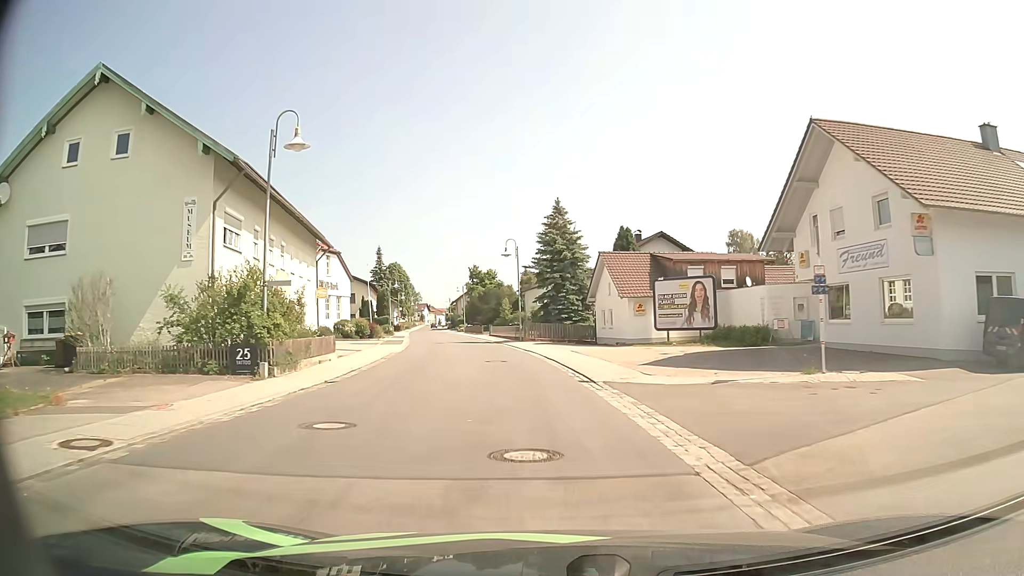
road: secondary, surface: asphalt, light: Day
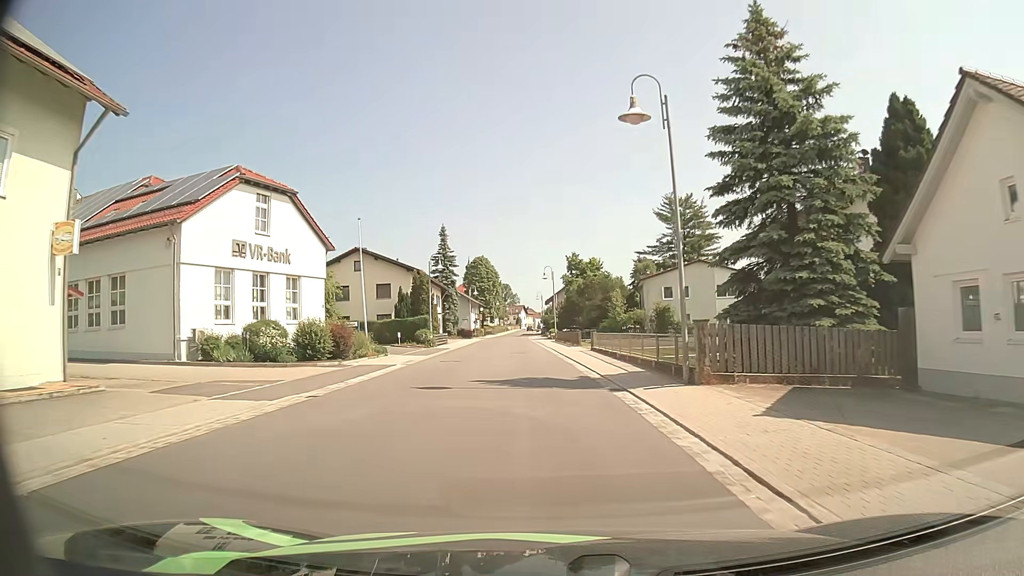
(-2.2, +31.3) m; -8°
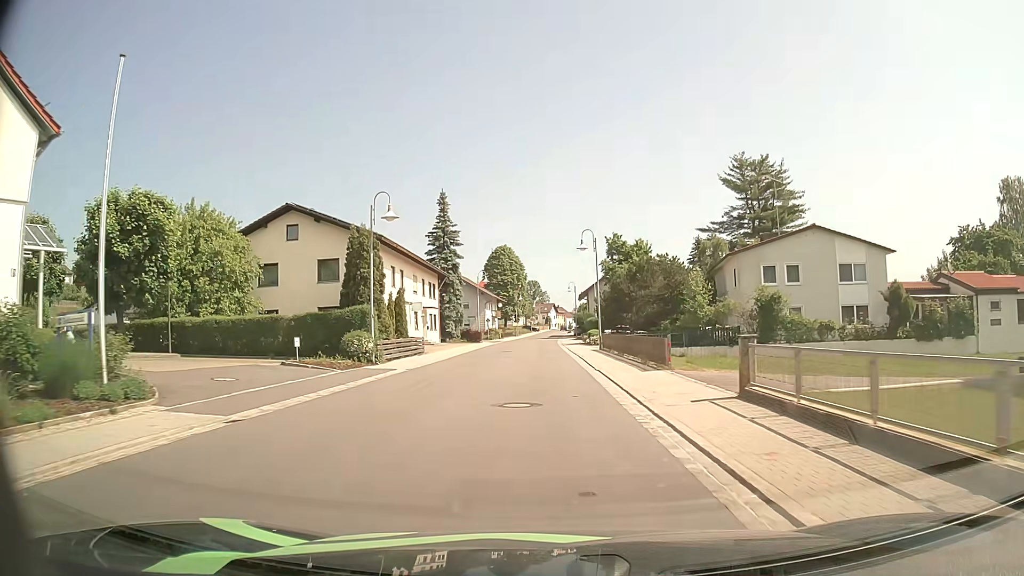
(-0.6, +23.8) m; -2°
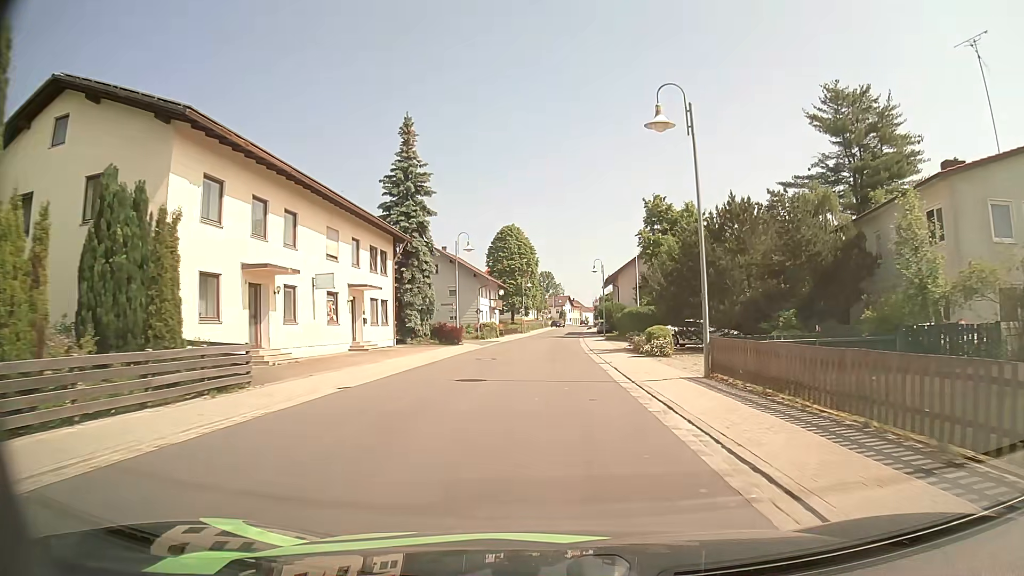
(-0.5, +23.9) m; -2°
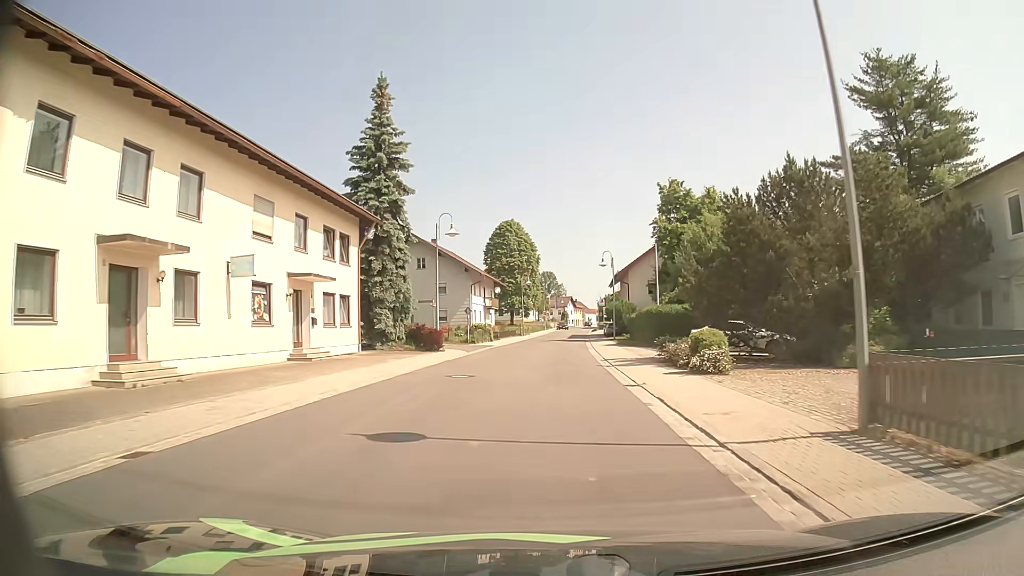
(0.0, +7.9) m; 0°
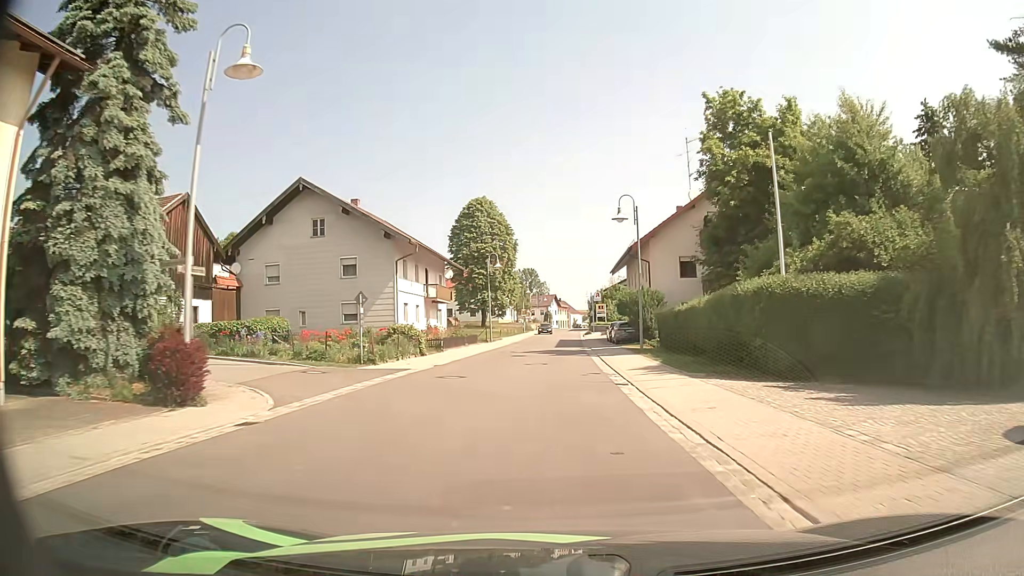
(+0.3, +23.3) m; +2°
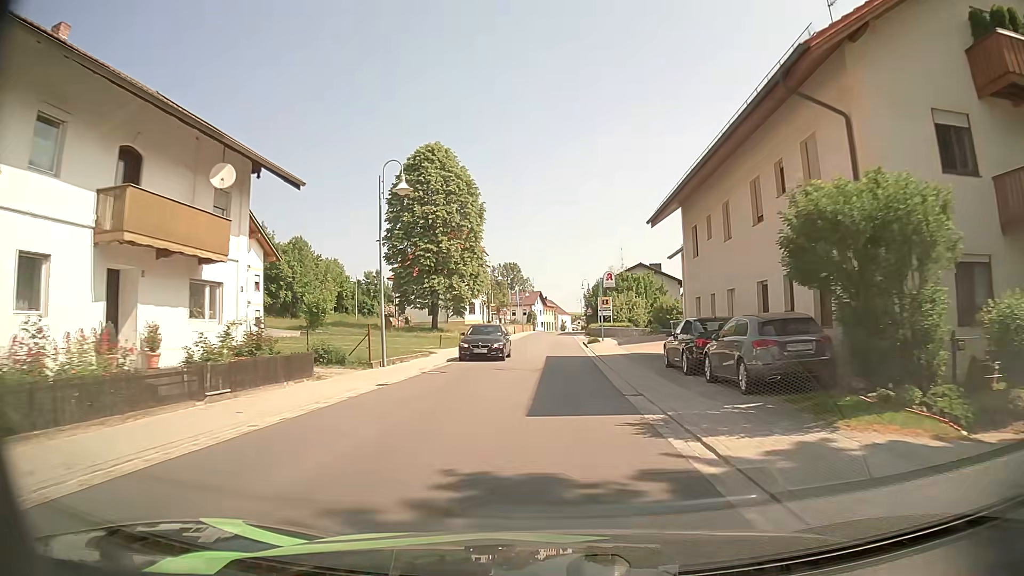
(+0.3, +30.9) m; +1°
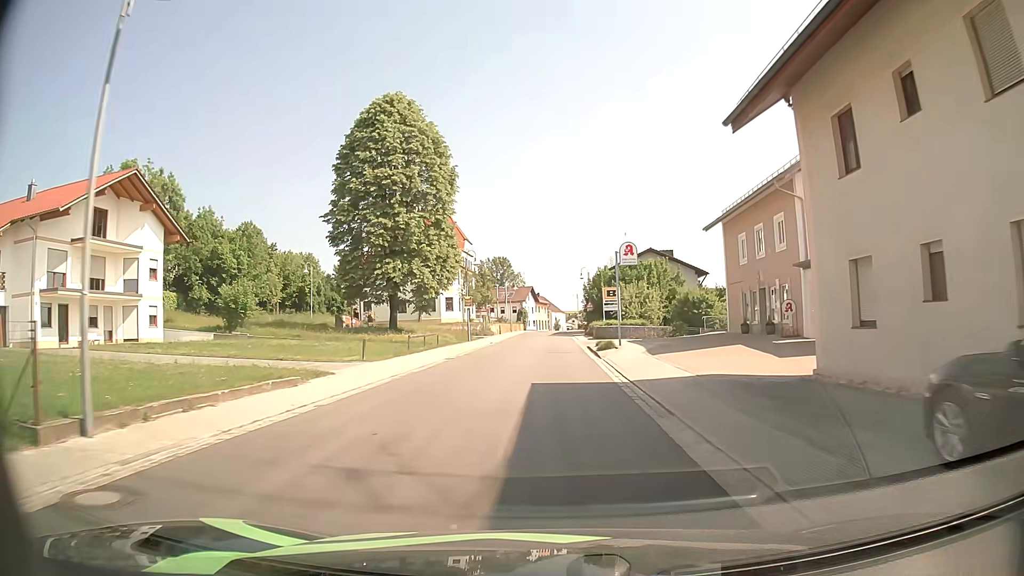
(+0.1, +15.3) m; +1°
